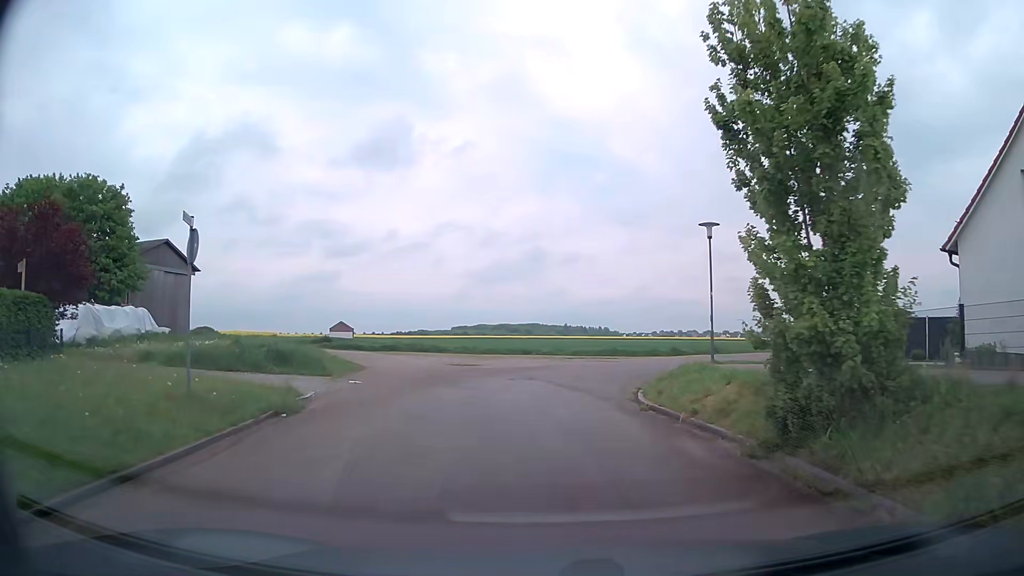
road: residential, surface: asphalt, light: Day
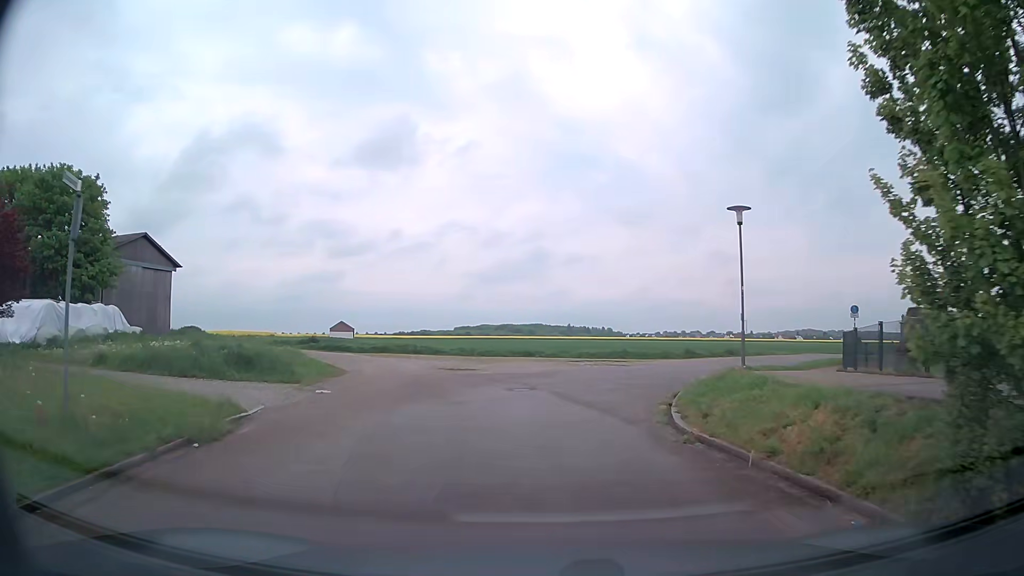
(-0.1, +3.3) m; -2°
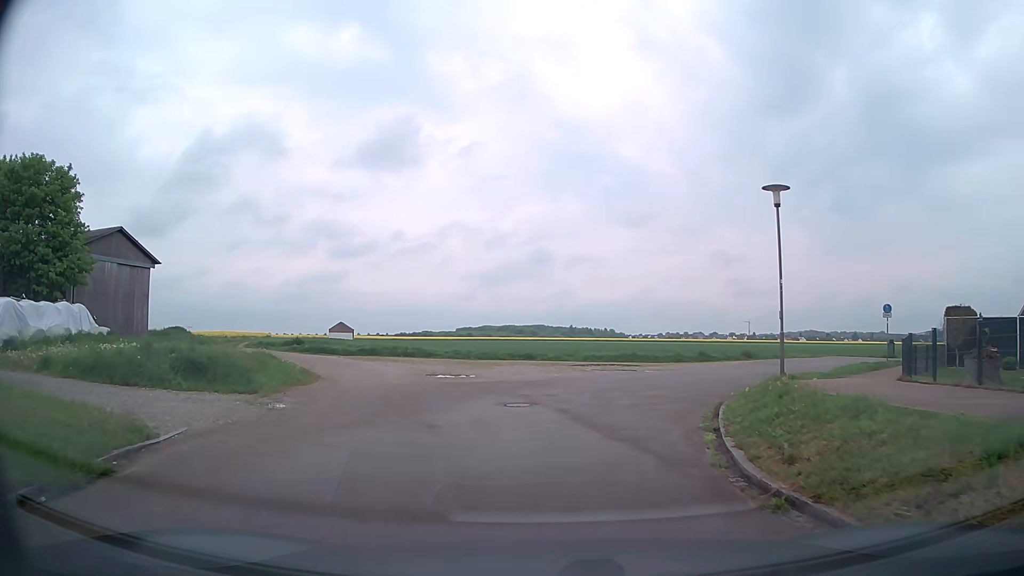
(0.0, +3.2) m; +1°
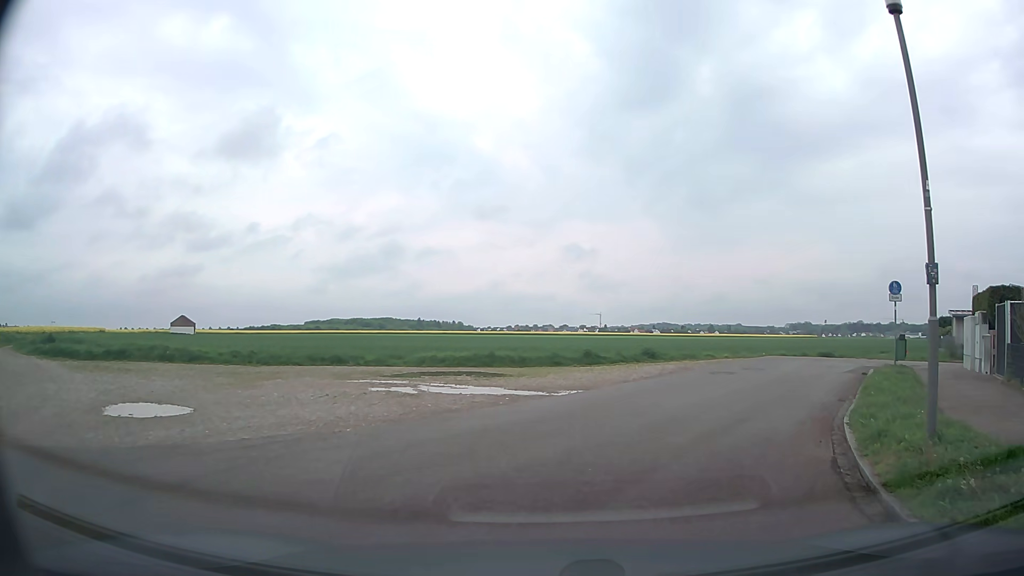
(+0.7, +11.6) m; +13°
